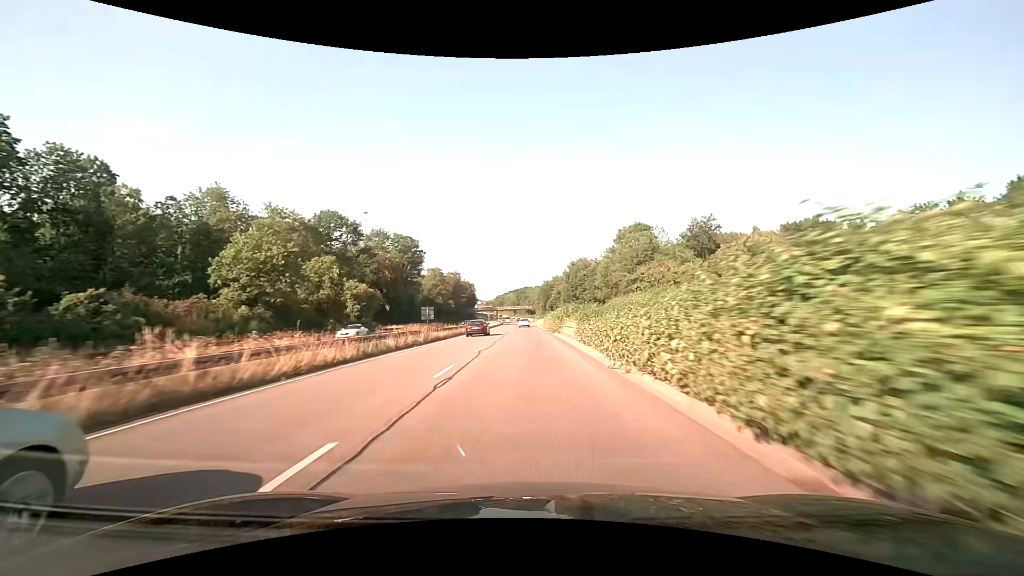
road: trunk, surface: asphalt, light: Day
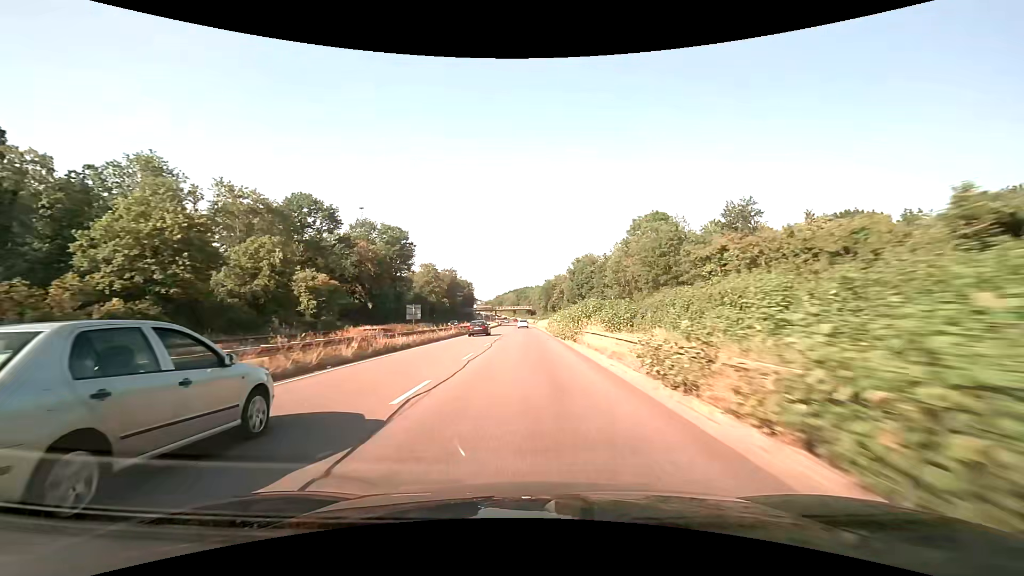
(0.0, +12.5) m; 0°
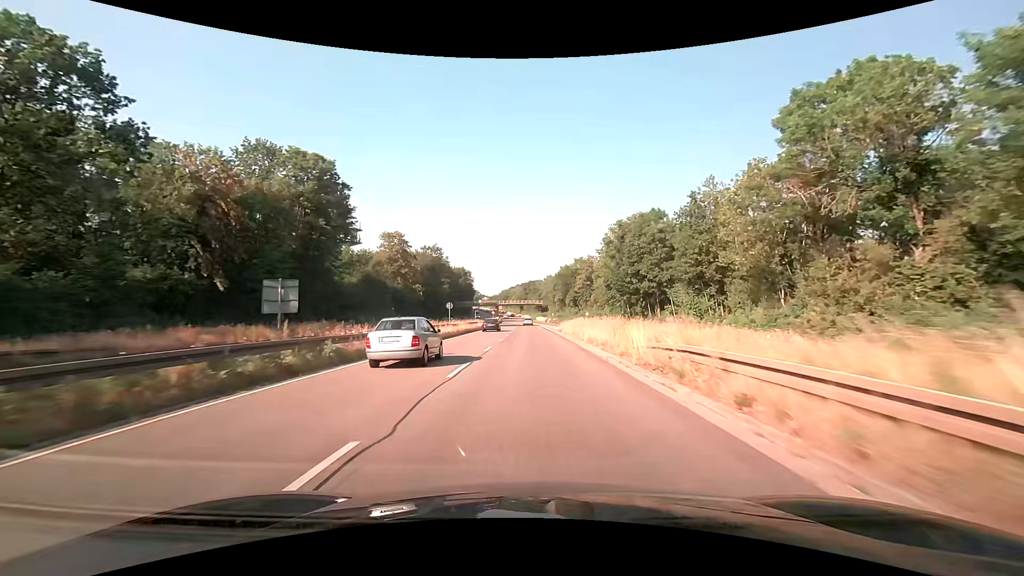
(-0.3, +50.4) m; -1°
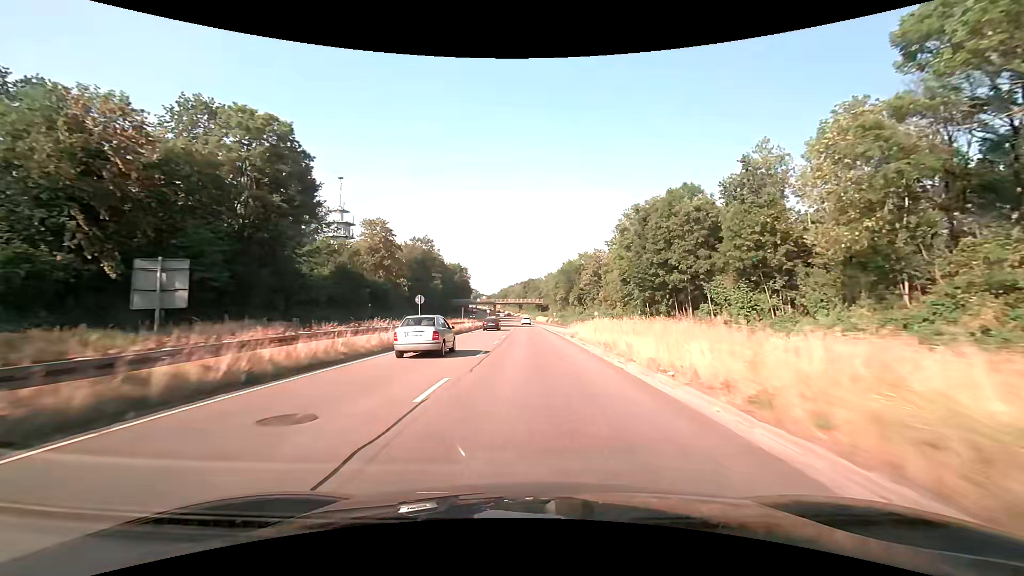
(0.0, +12.7) m; 0°
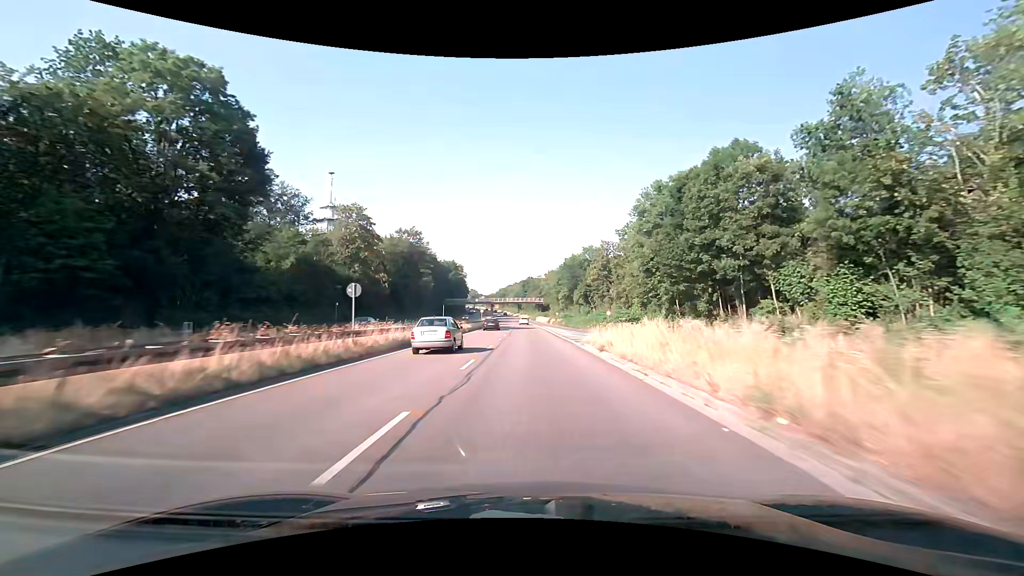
(0.0, +12.7) m; 0°
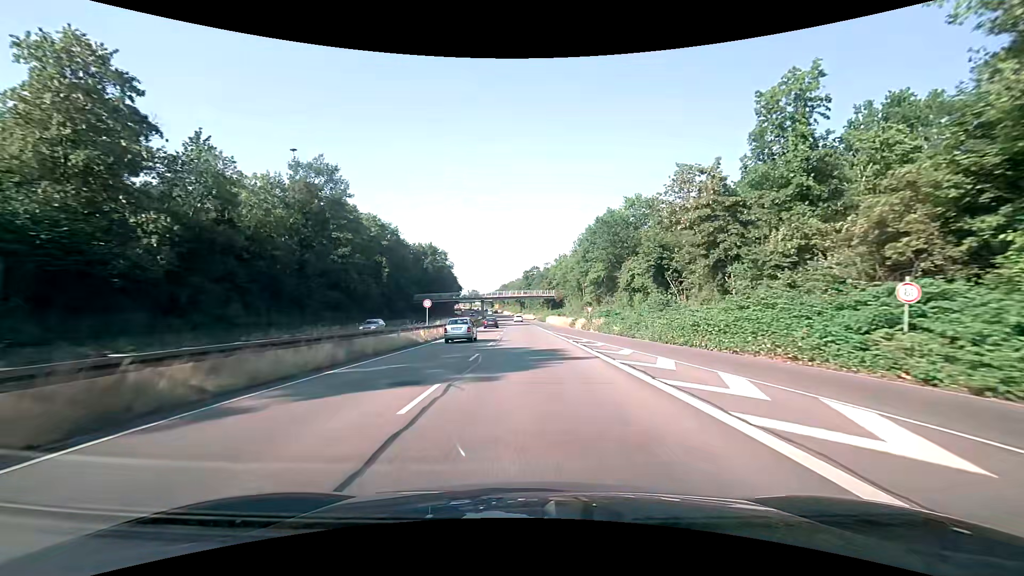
(-0.3, +51.0) m; -1°
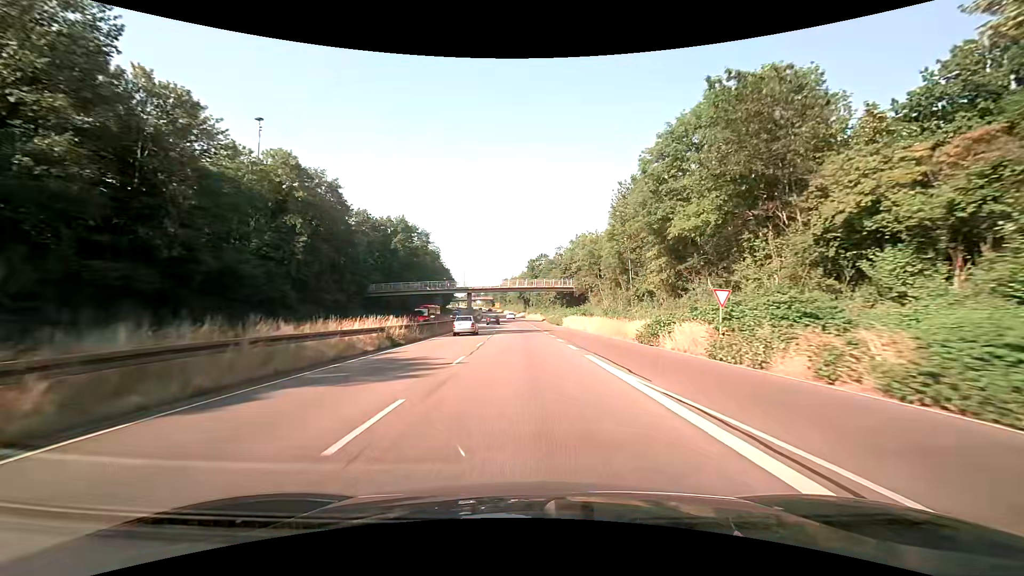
(-0.3, +37.9) m; -1°
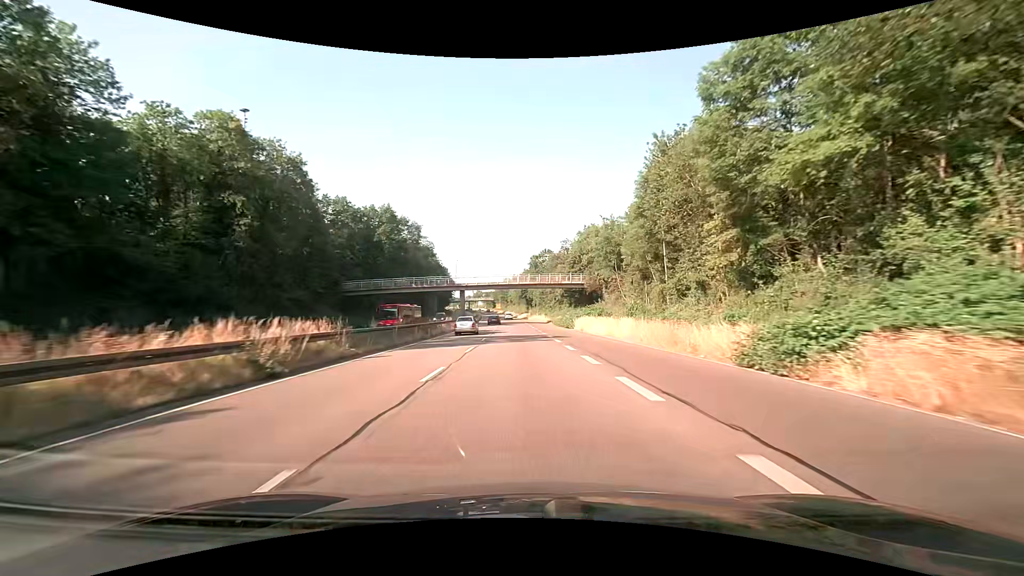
(0.0, +12.6) m; 0°
(0, +10) (0, +20) (0, +30) (-1, +40) (-1, +50) (-2, +60) (-2, +70) (-3, +80) (-4, +90) (-4, +100) m
